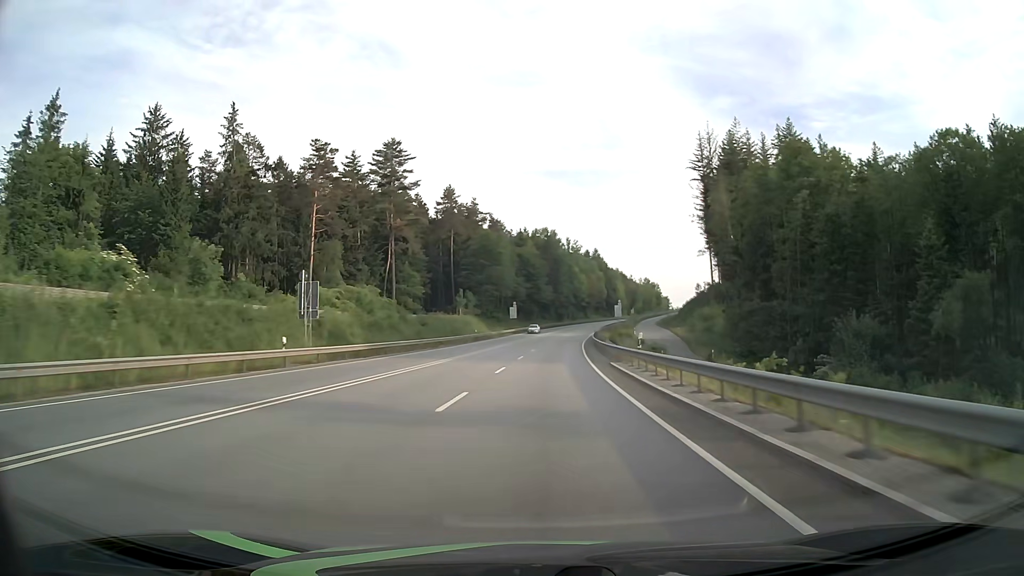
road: primary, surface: asphalt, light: Day
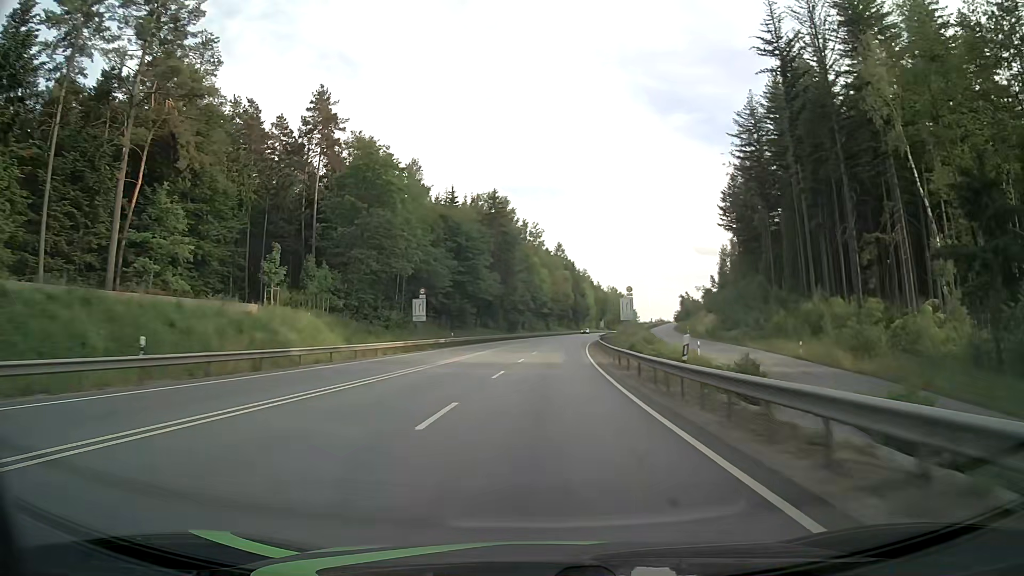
(+2.4, +62.3) m; +4°
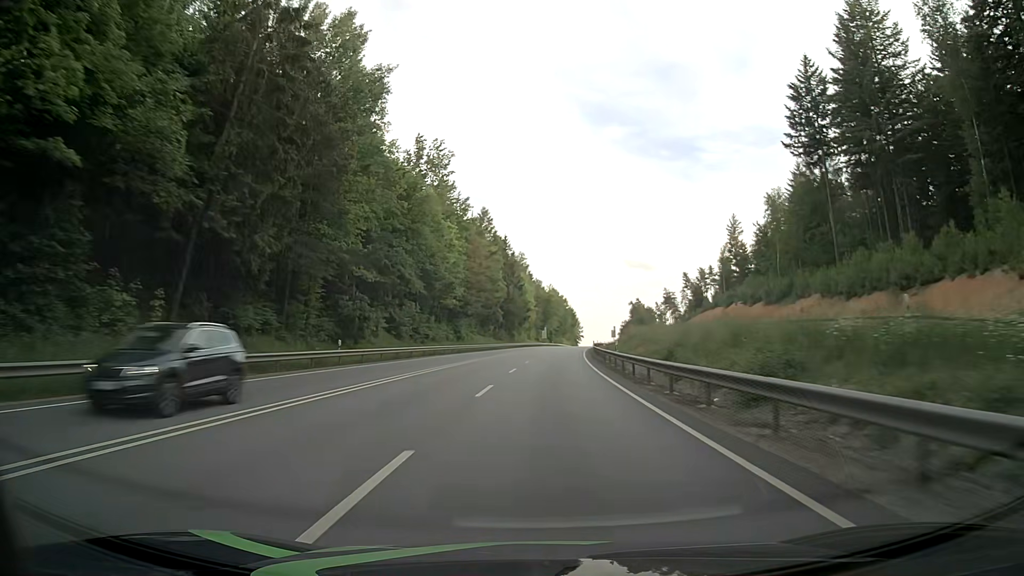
(+3.8, +78.0) m; +5°
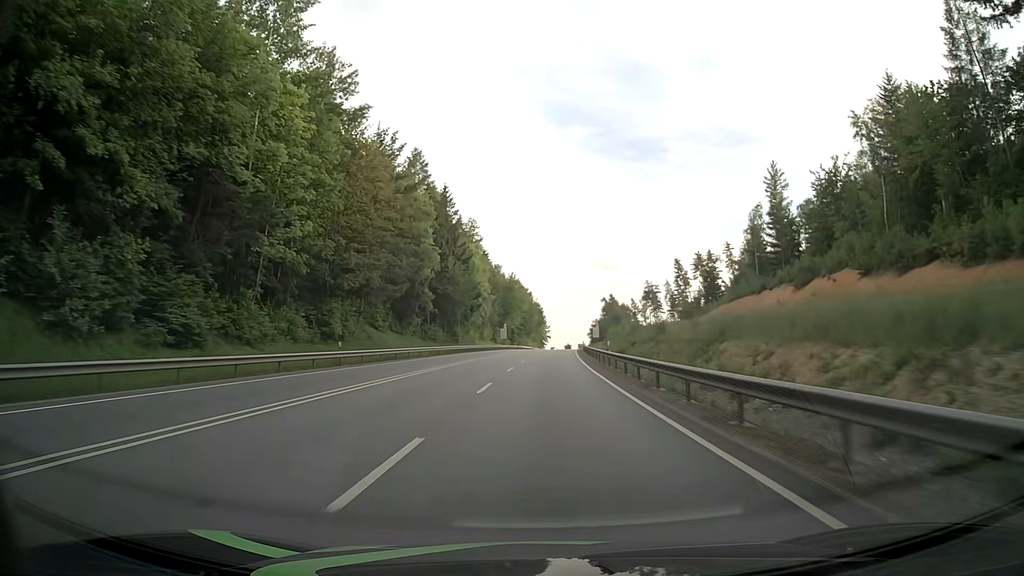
(+1.8, +47.1) m; +4°
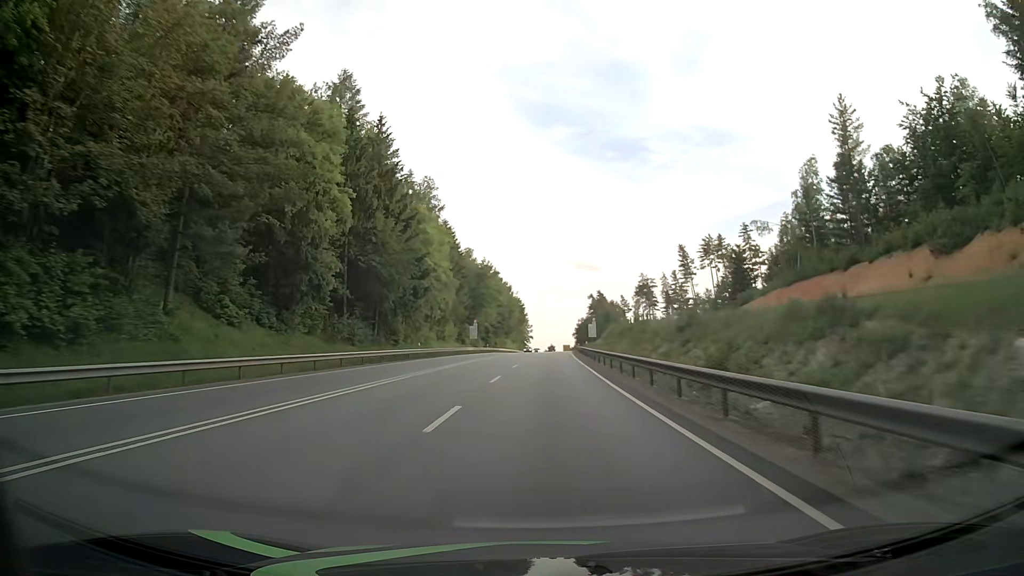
(+0.5, +31.5) m; +2°
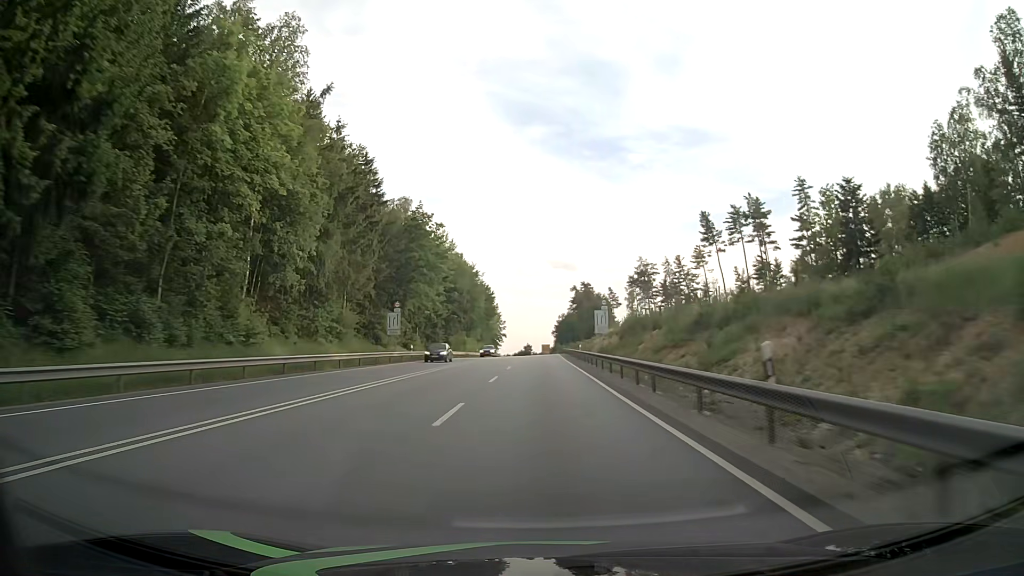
(+0.6, +47.4) m; +2°
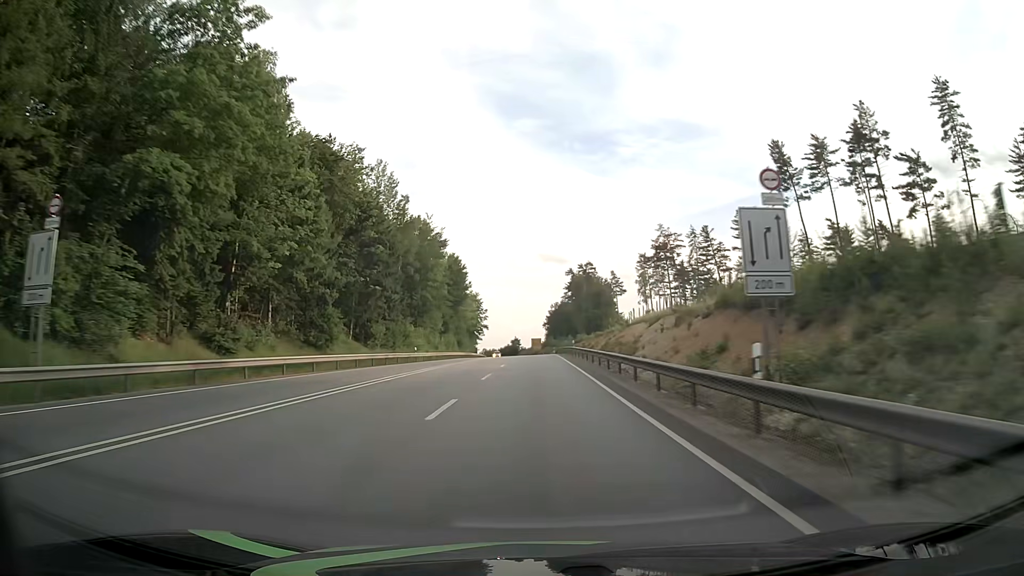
(+0.2, +47.5) m; +1°
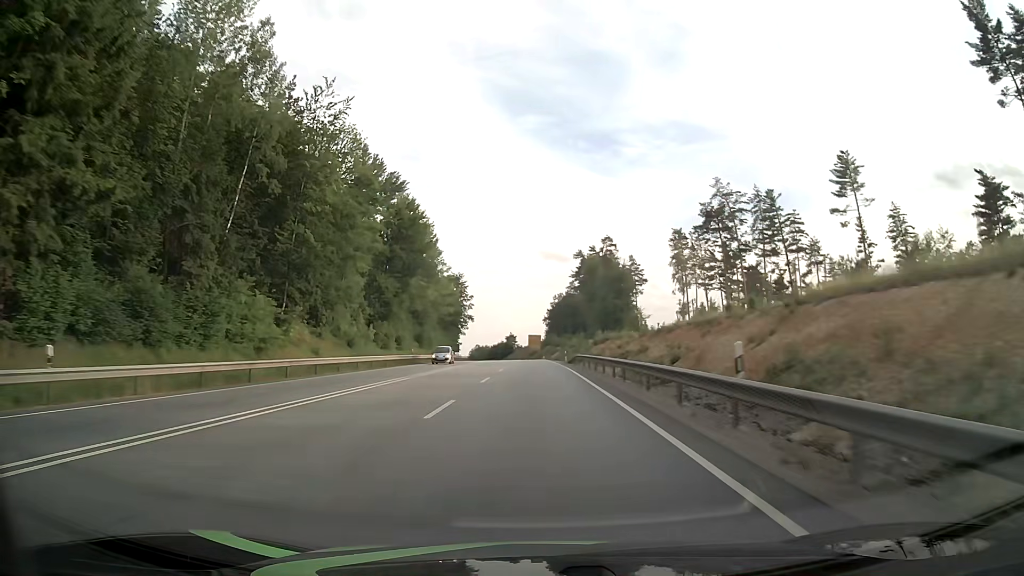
(0.0, +47.6) m; 0°
(0, +10) (0, +20) (0, +30) (0, +40) (0, +50) (0, +60) (-1, +70) (-1, +80) (-1, +90) (-1, +100) m
